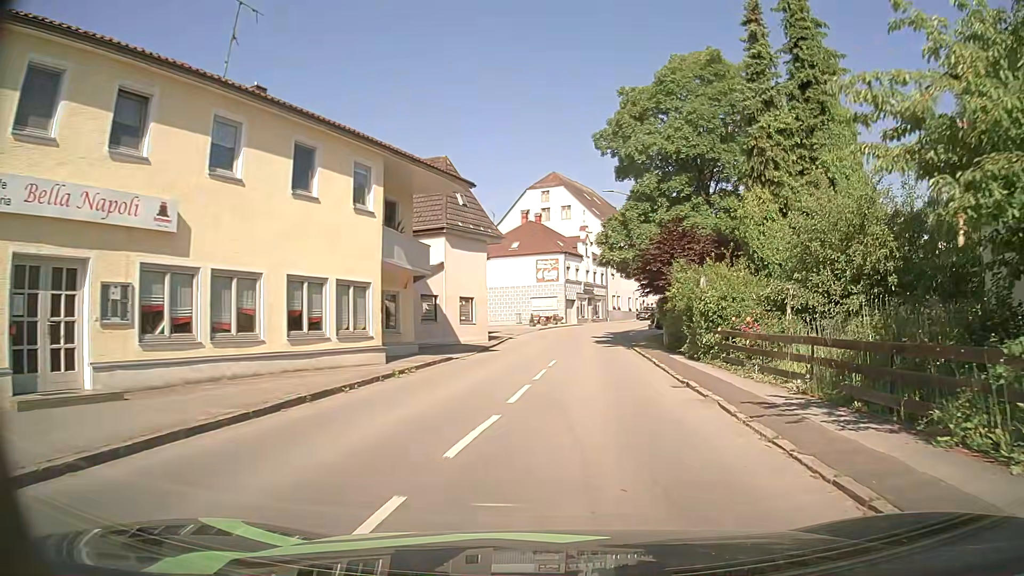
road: secondary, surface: asphalt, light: Day
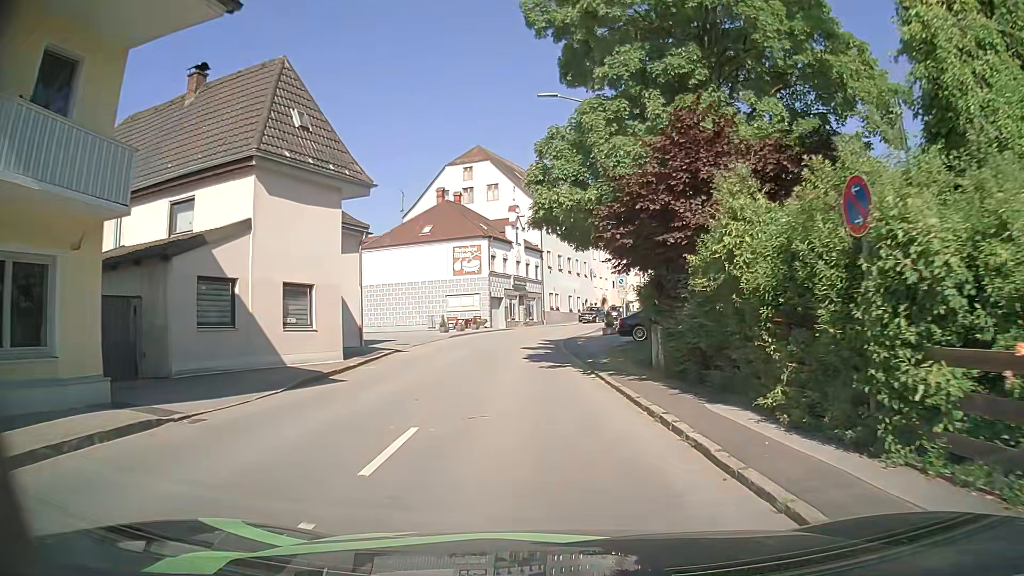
(+0.8, +14.4) m; +5°
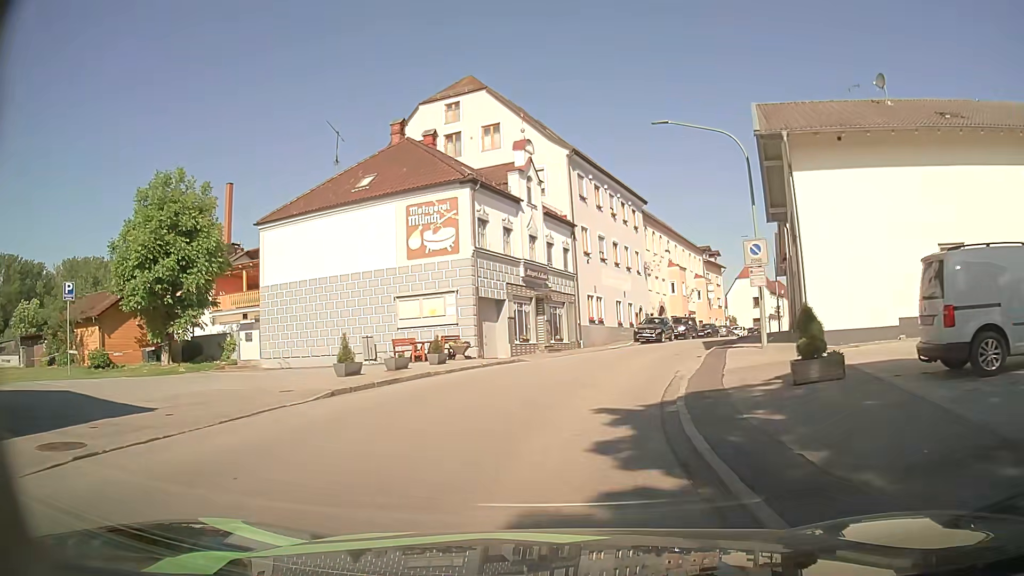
(-0.4, +25.1) m; -1°
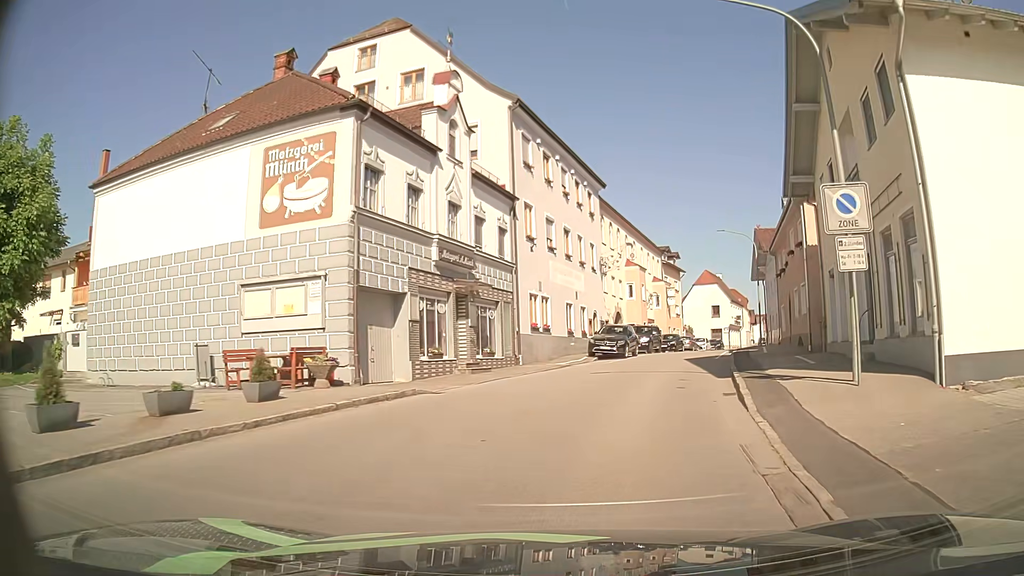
(+0.2, +9.7) m; +5°
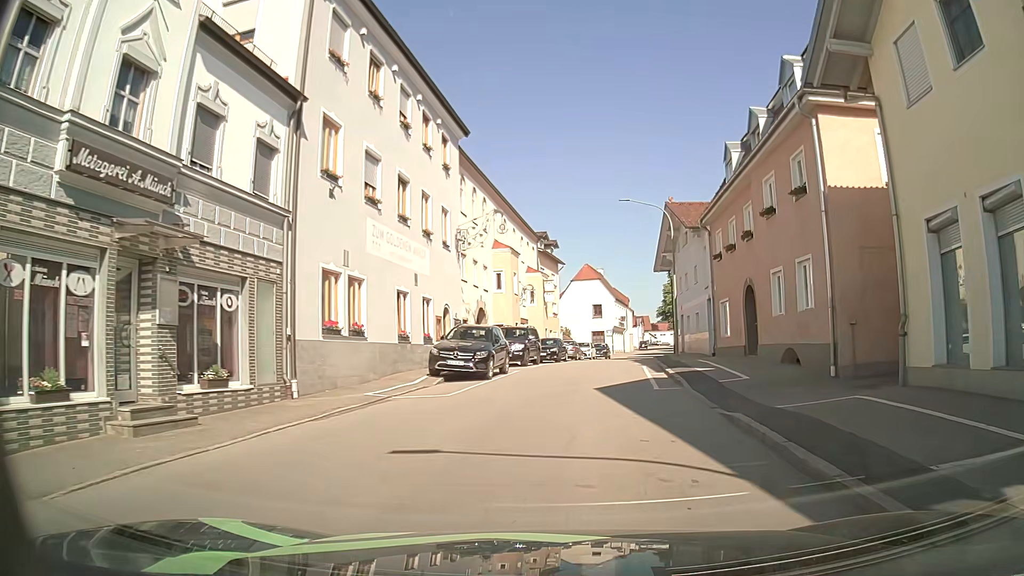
(+1.1, +12.4) m; +11°
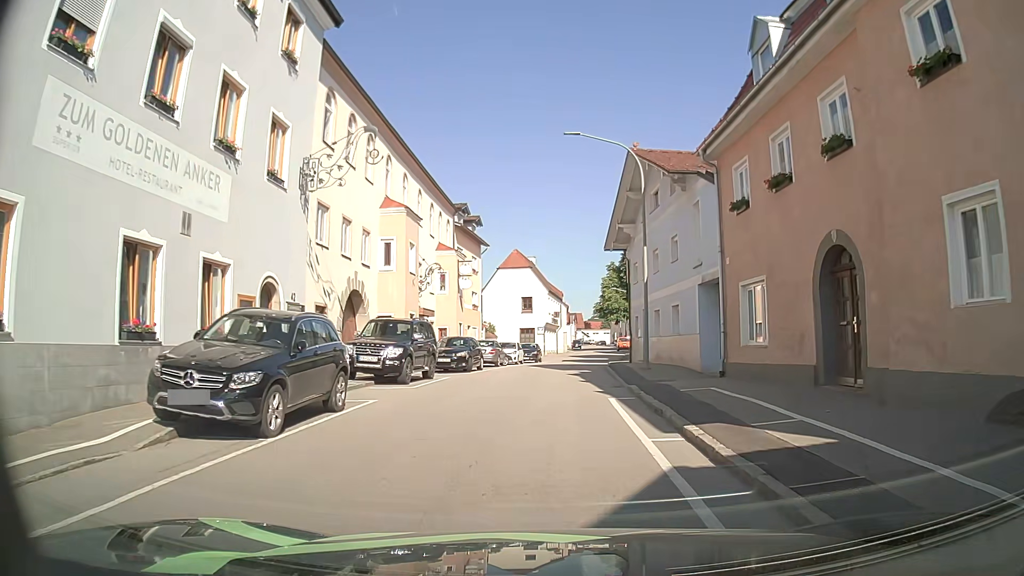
(+0.7, +11.9) m; +6°
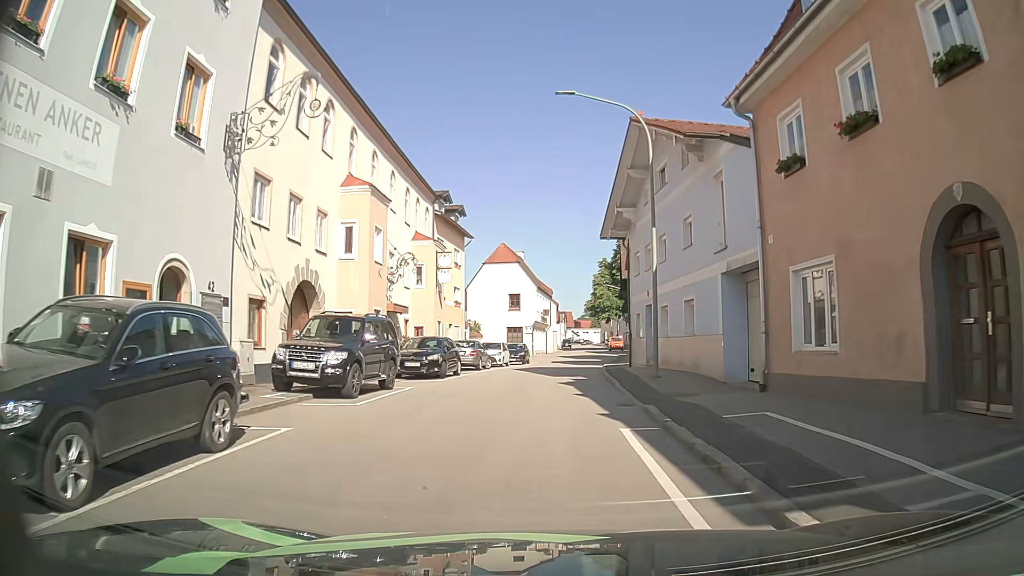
(0.0, +4.1) m; +2°
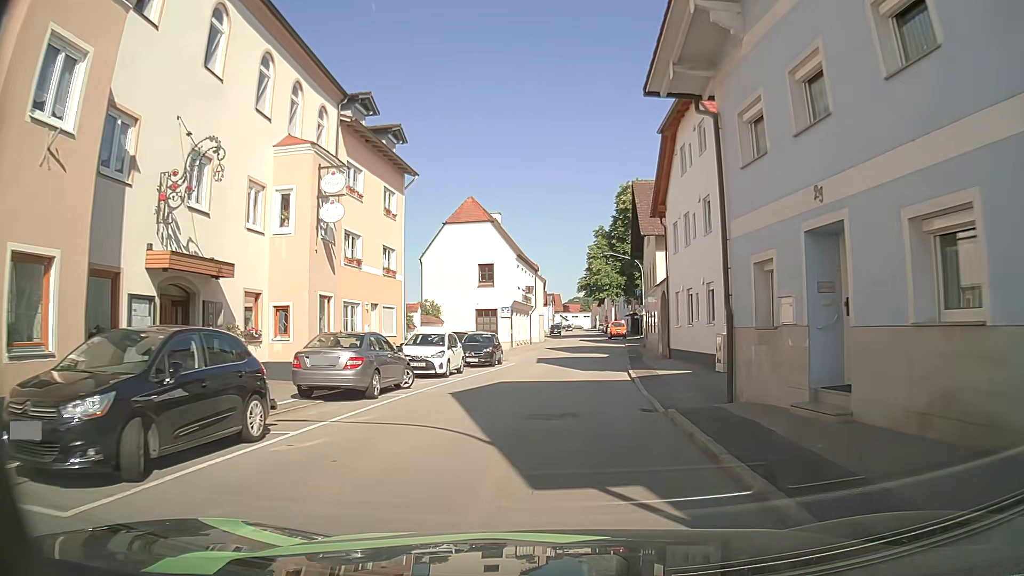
(-0.1, +17.5) m; 0°
(0, +10) (+1, +20) (+2, +30) (+2, +40) (+3, +50) (+4, +60) (+4, +70) (+5, +80) (+5, +90) (+6, +100) m
